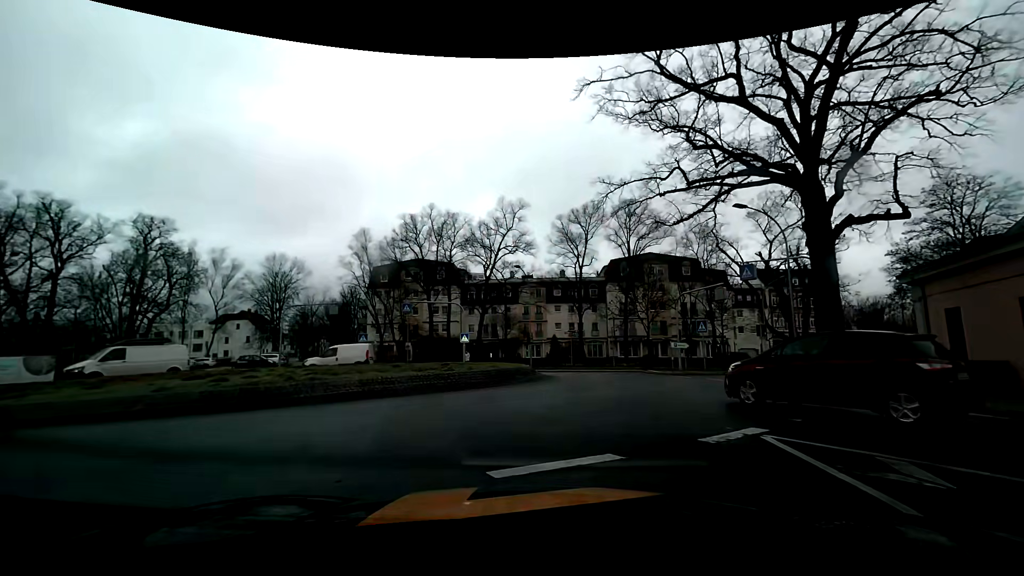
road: primary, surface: asphalt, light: Day
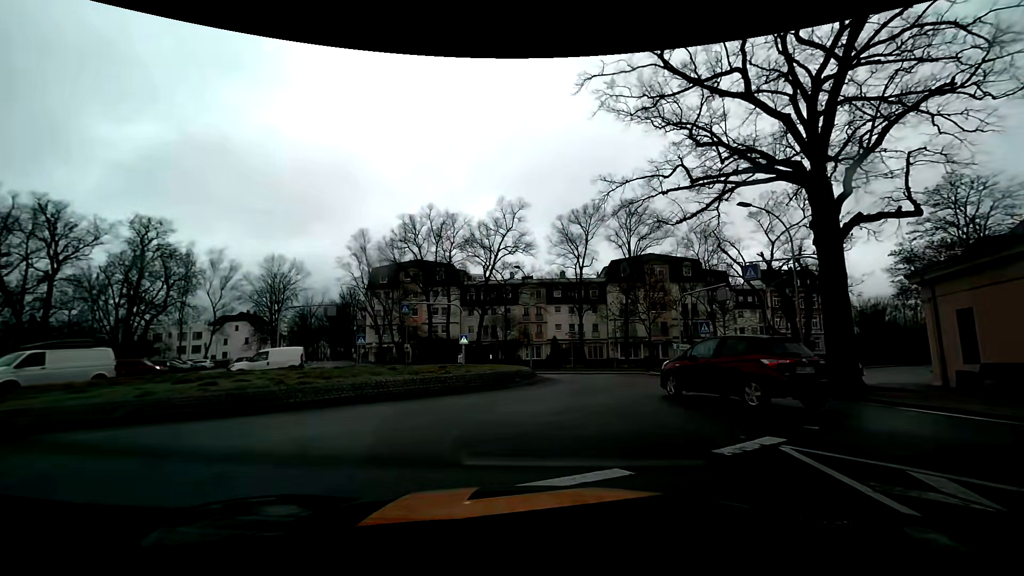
(0.0, +0.5) m; 0°
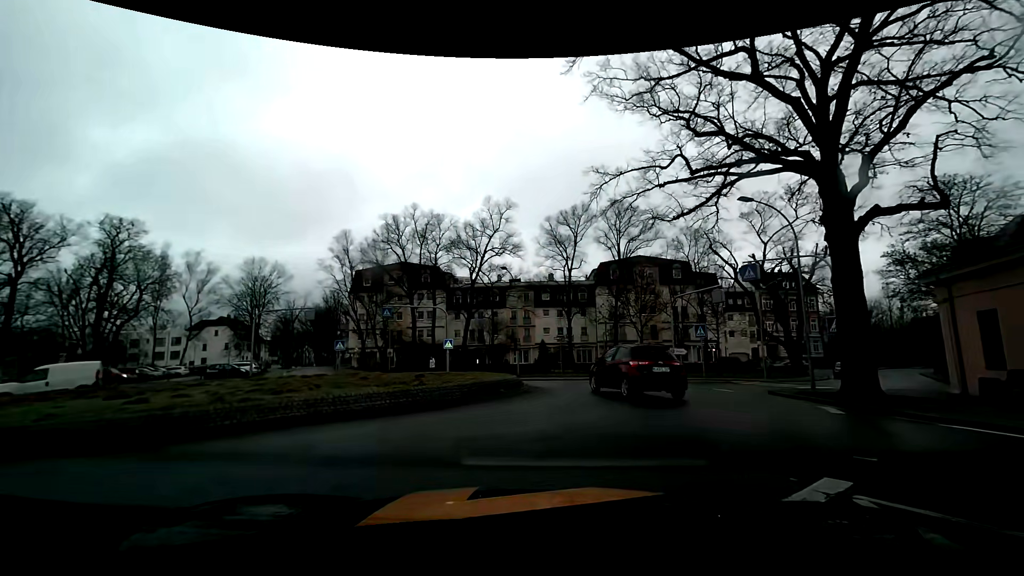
(-0.1, +2.0) m; -1°
